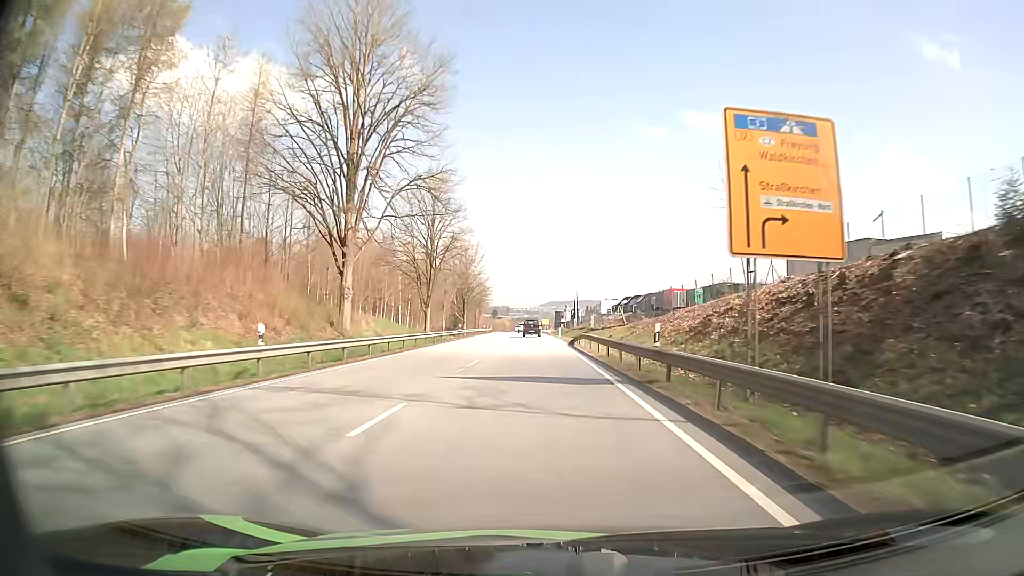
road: primary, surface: asphalt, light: Day
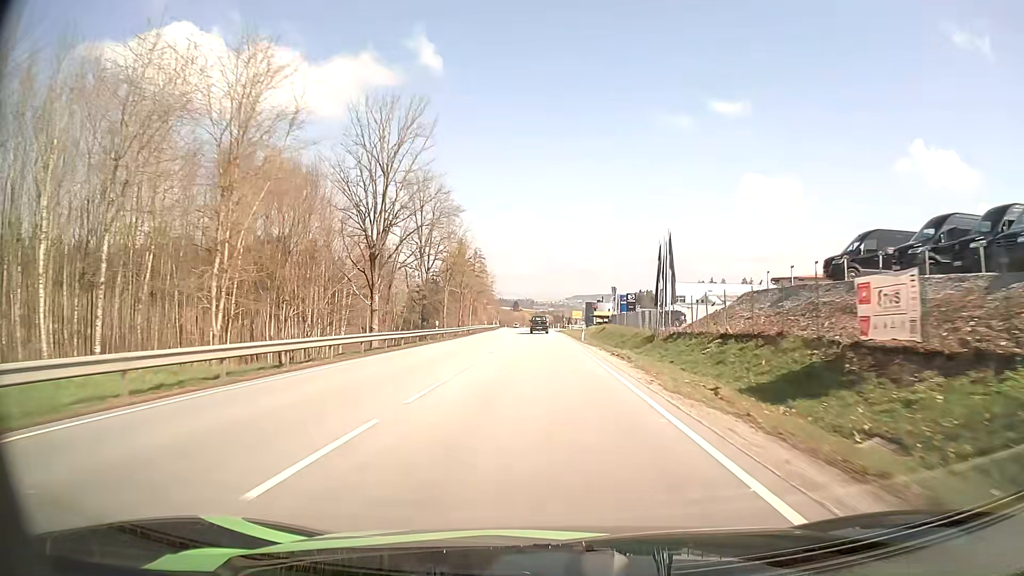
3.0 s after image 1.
(-2.0, +70.7) m; -2°
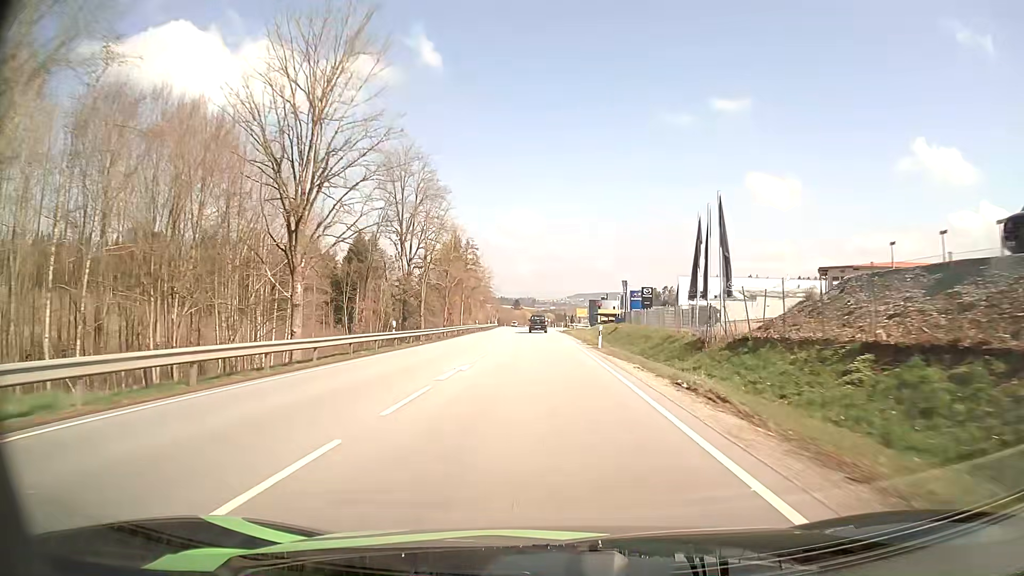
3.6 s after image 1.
(0.0, +13.4) m; 0°
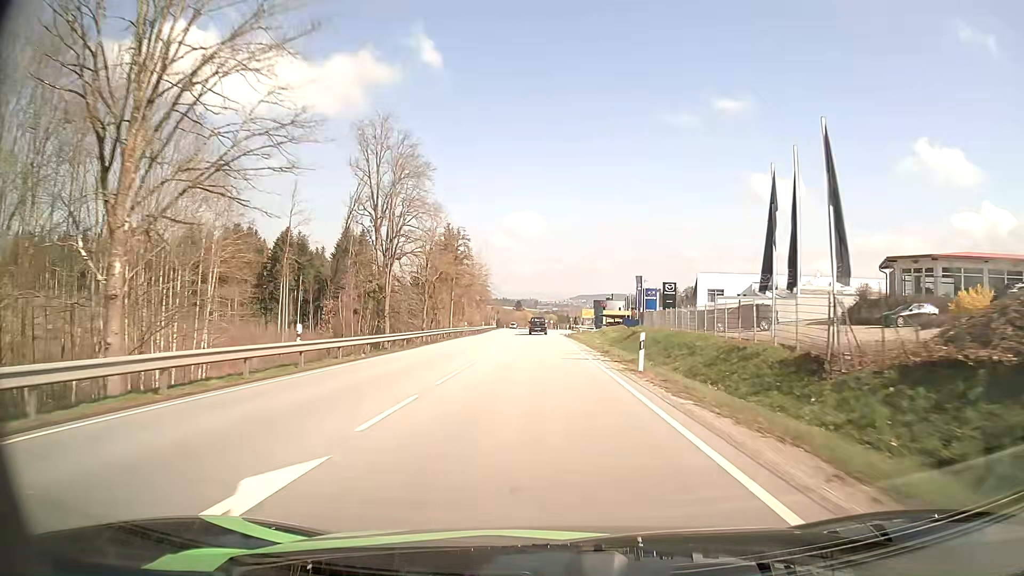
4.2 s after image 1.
(0.0, +13.2) m; 0°
(0, +10) (0, +20) (0, +30) (0, +40) (0, +50) (0, +60) (0, +70) (0, +80) (+1, +90) (+2, +100) m
